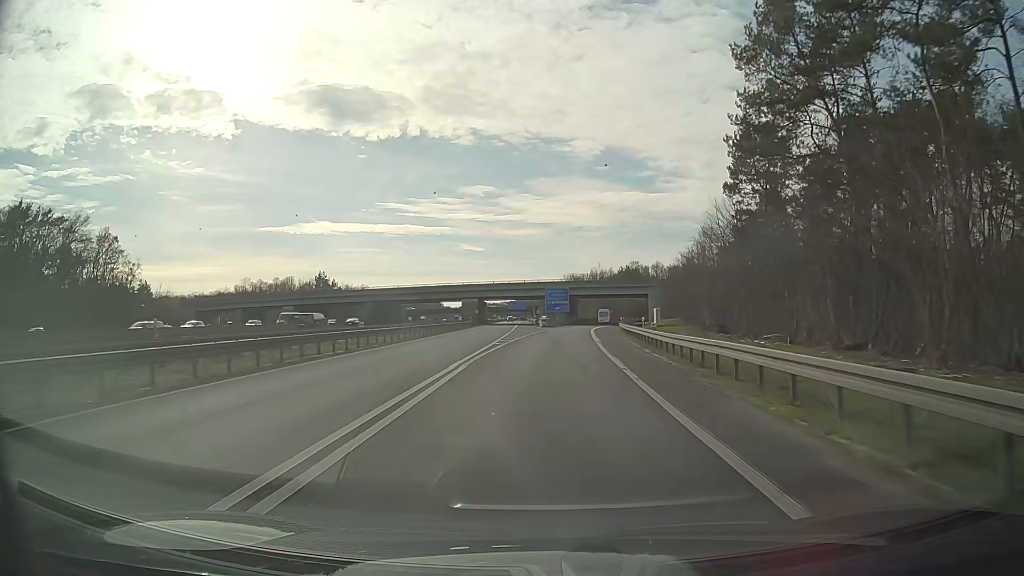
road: motorway_link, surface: asphalt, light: Day
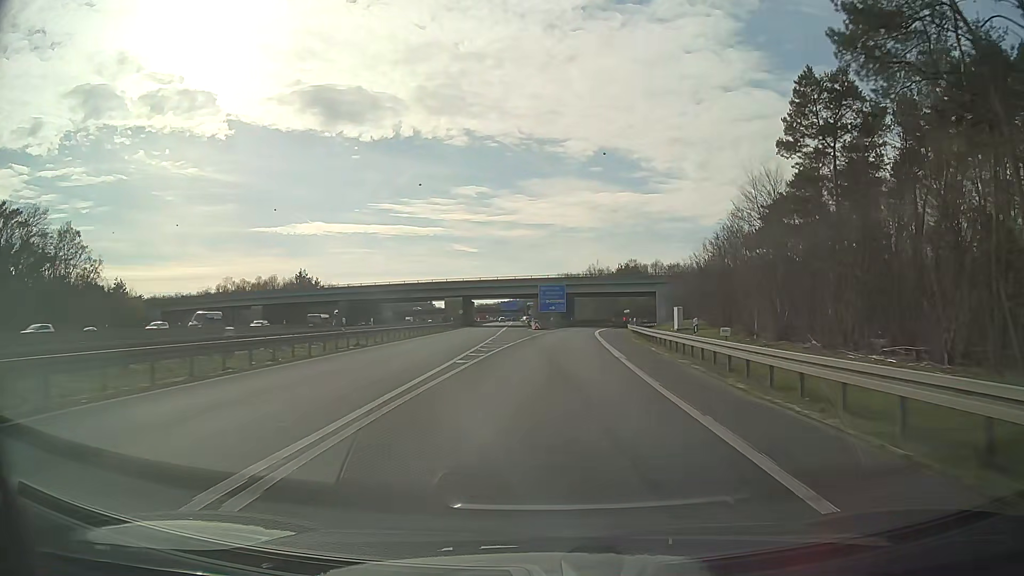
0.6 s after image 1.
(+0.1, +13.2) m; +1°
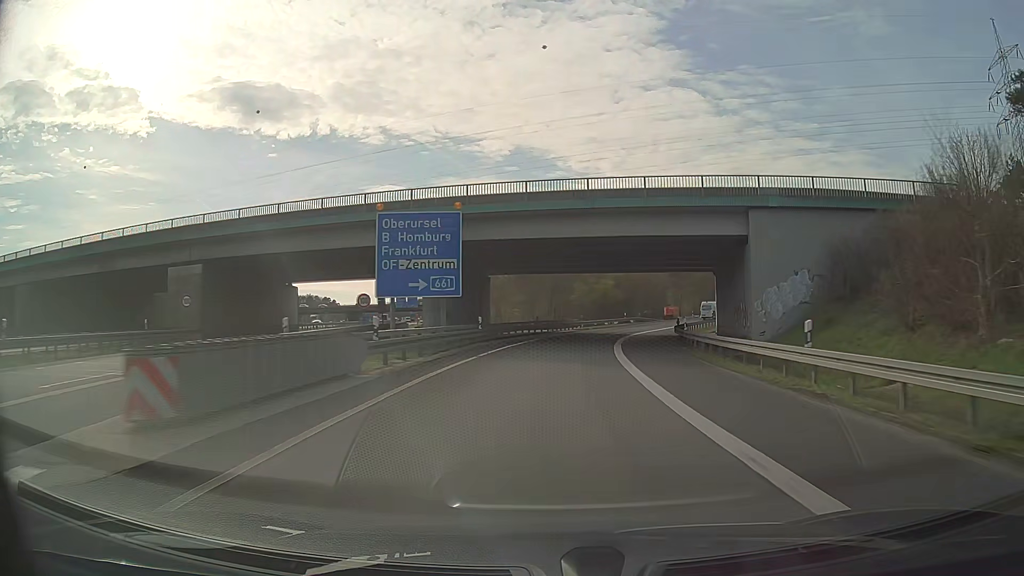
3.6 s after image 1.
(+3.1, +65.0) m; +7°
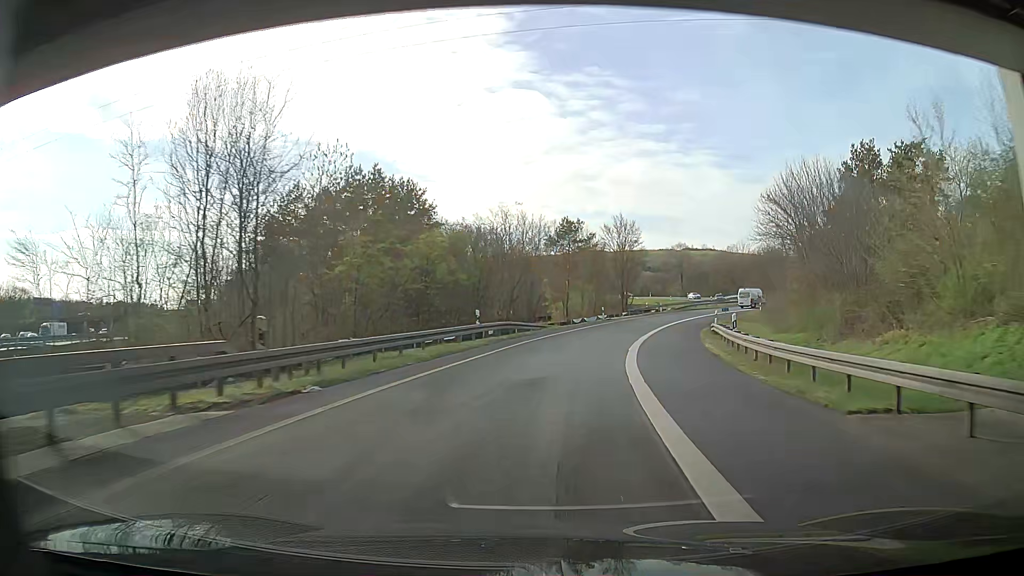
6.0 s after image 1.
(+4.8, +50.3) m; +8°
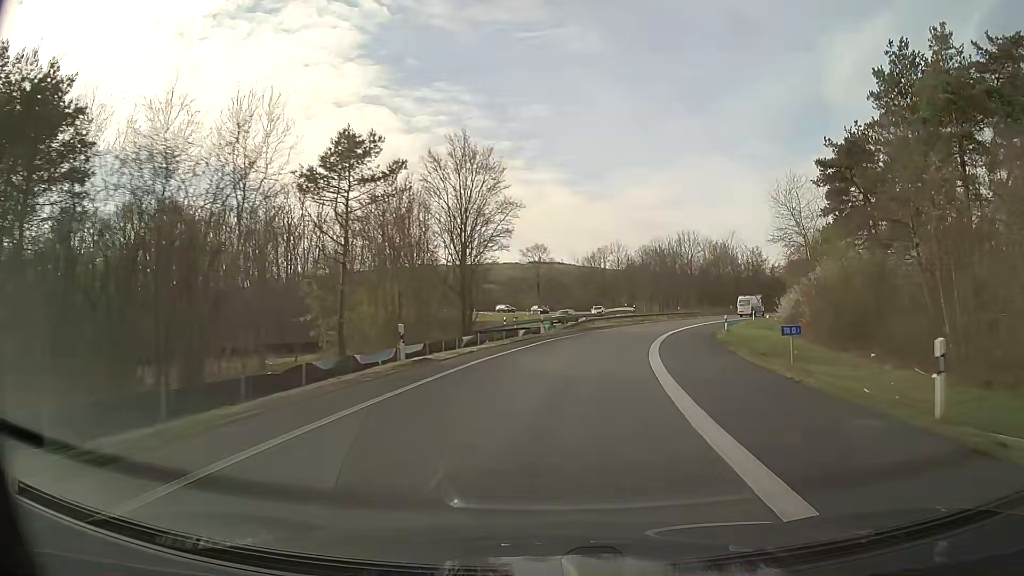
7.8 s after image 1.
(+5.9, +36.2) m; +18°
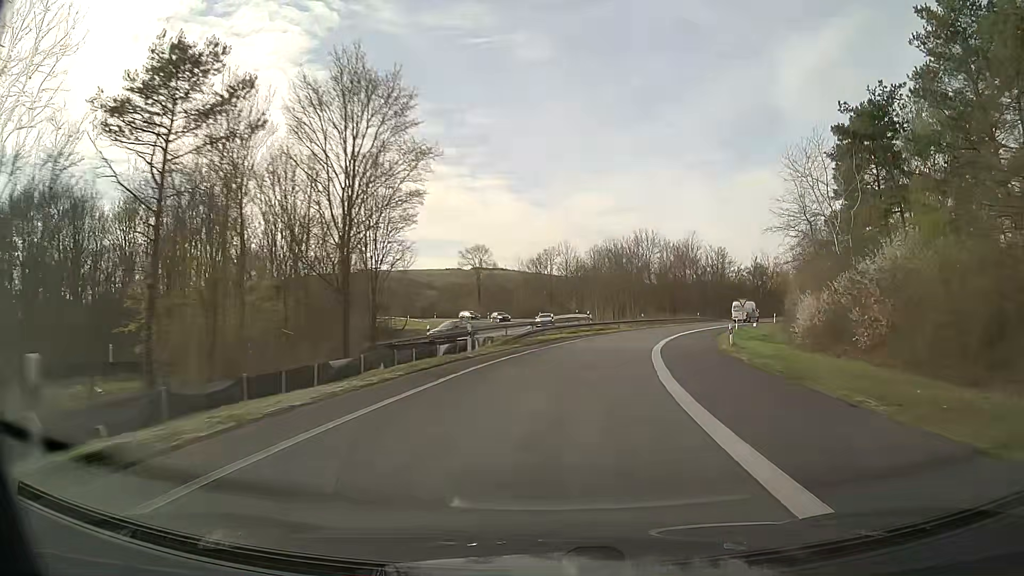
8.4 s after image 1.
(+0.5, +12.0) m; +5°
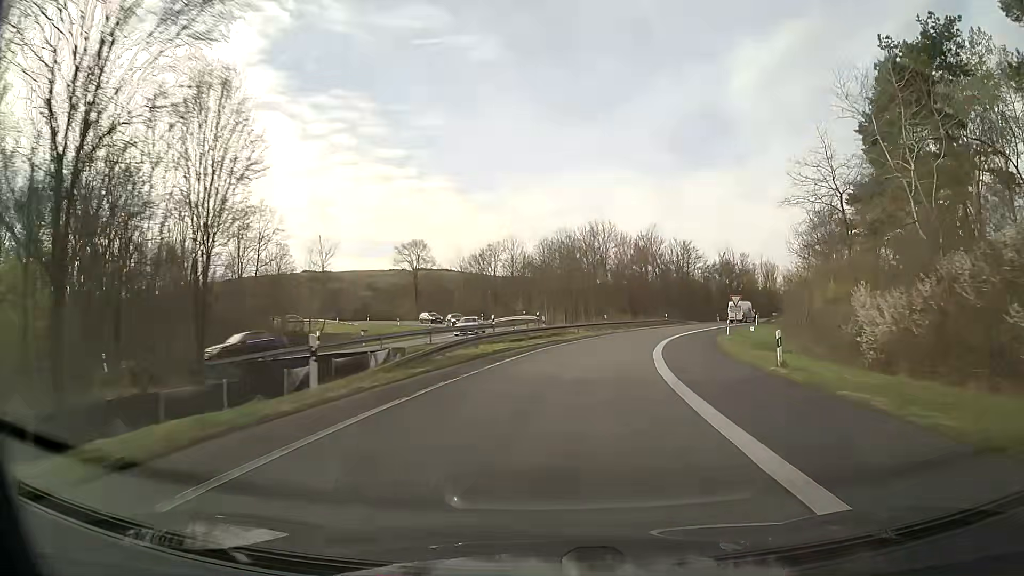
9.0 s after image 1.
(+0.5, +11.9) m; +5°
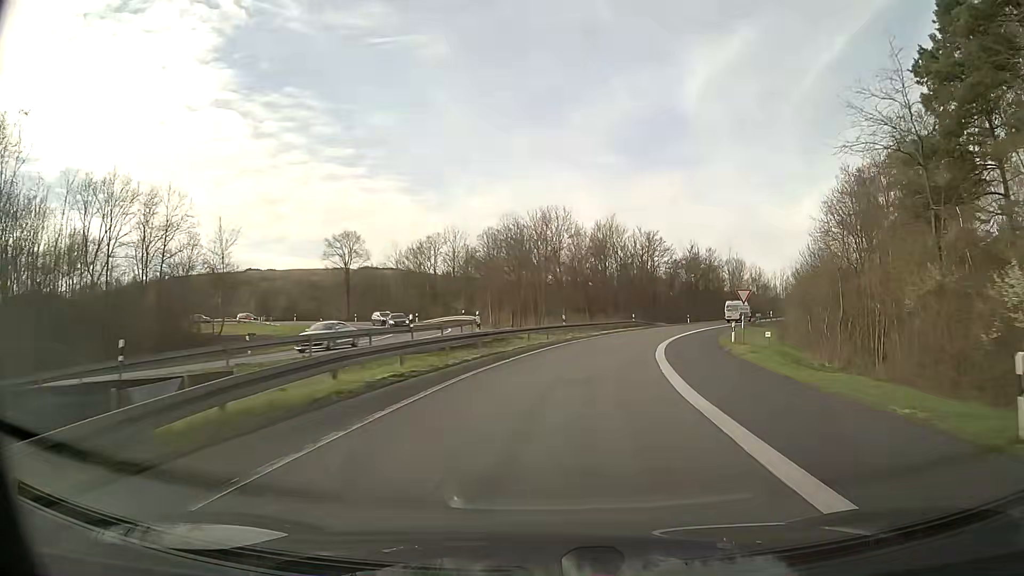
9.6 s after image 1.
(+0.4, +11.8) m; +4°
(0, +10) (+1, +20) (+3, +30) (+6, +39) (+9, +49) (+12, +58) (+17, +67) (+21, +76) (+27, +85) (+32, +93) m
